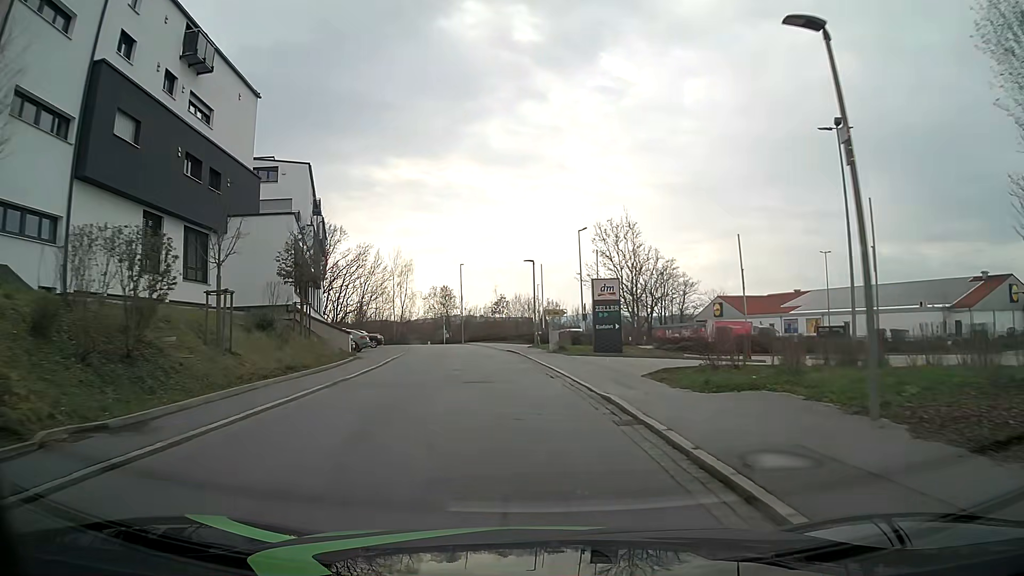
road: tertiary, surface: asphalt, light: Day
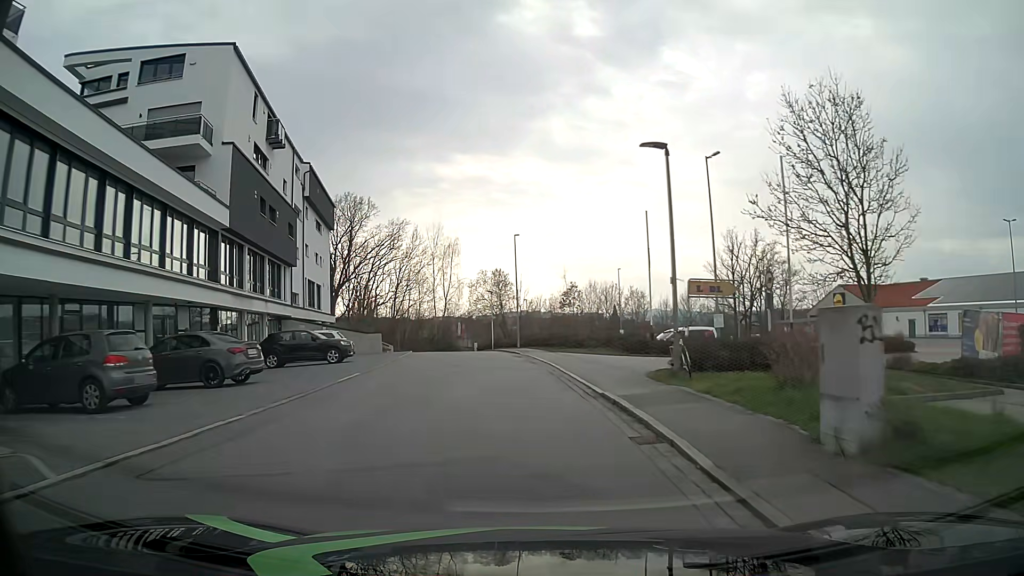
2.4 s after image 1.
(-0.9, +24.9) m; -5°
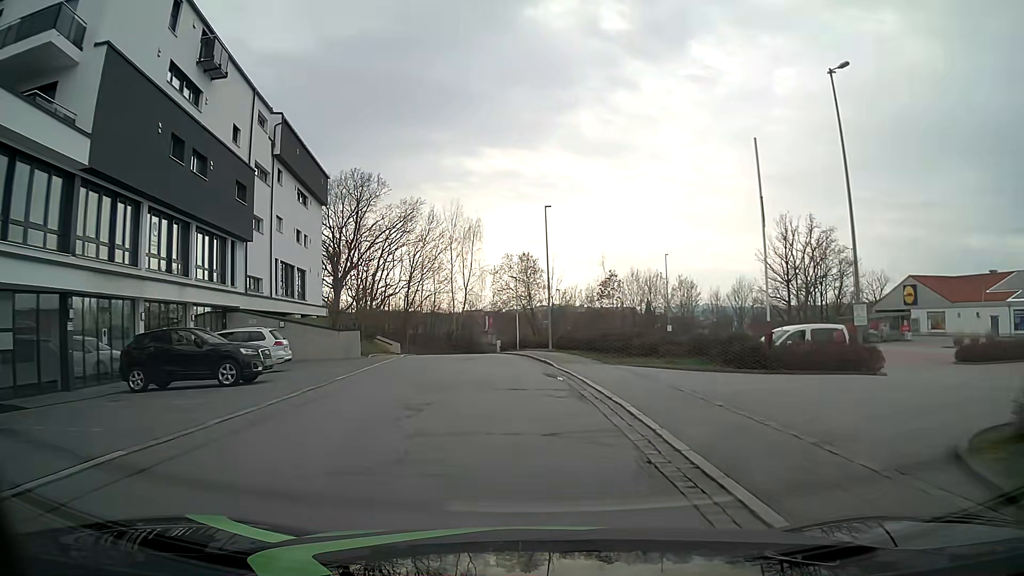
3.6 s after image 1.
(-0.2, +12.3) m; -2°
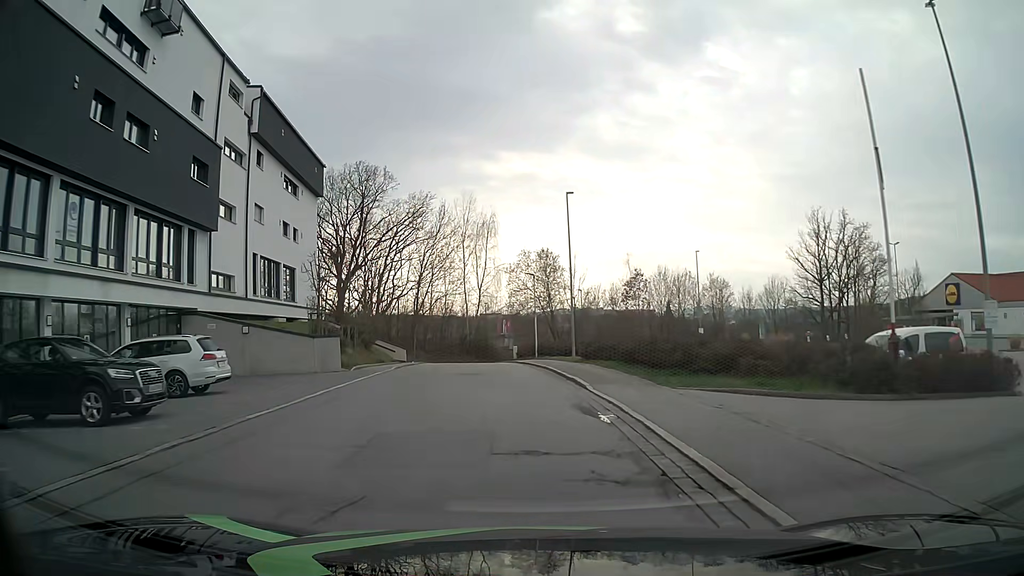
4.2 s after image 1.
(-0.1, +6.2) m; -2°
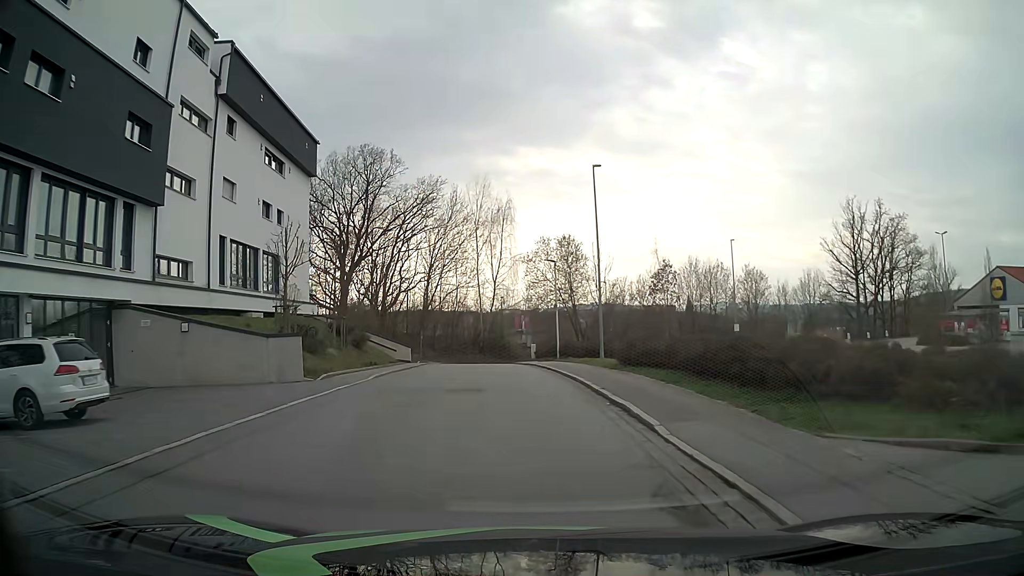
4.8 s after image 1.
(-0.1, +6.2) m; -1°
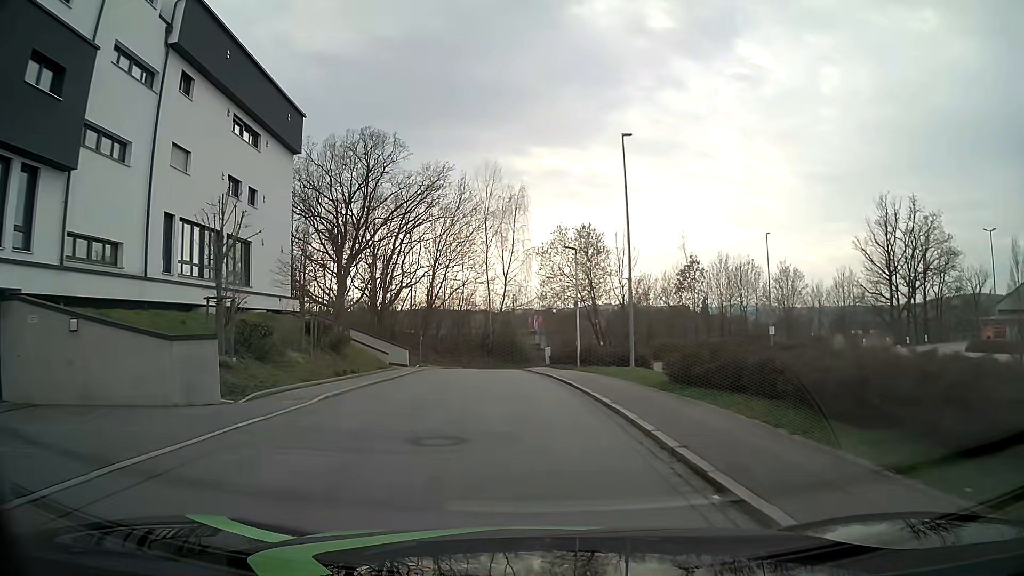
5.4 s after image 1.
(-0.1, +6.2) m; -1°
